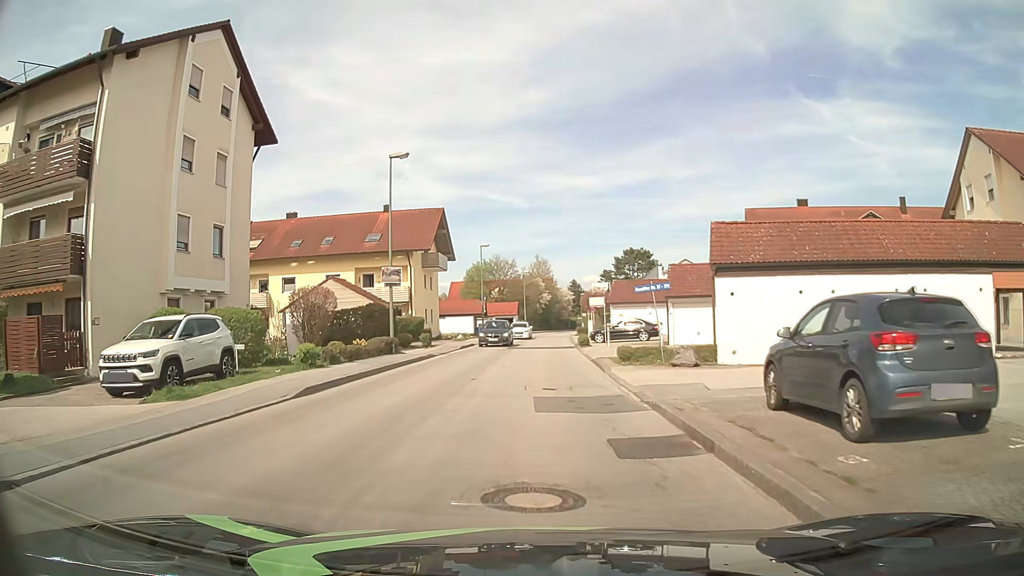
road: unclassified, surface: asphalt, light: Day
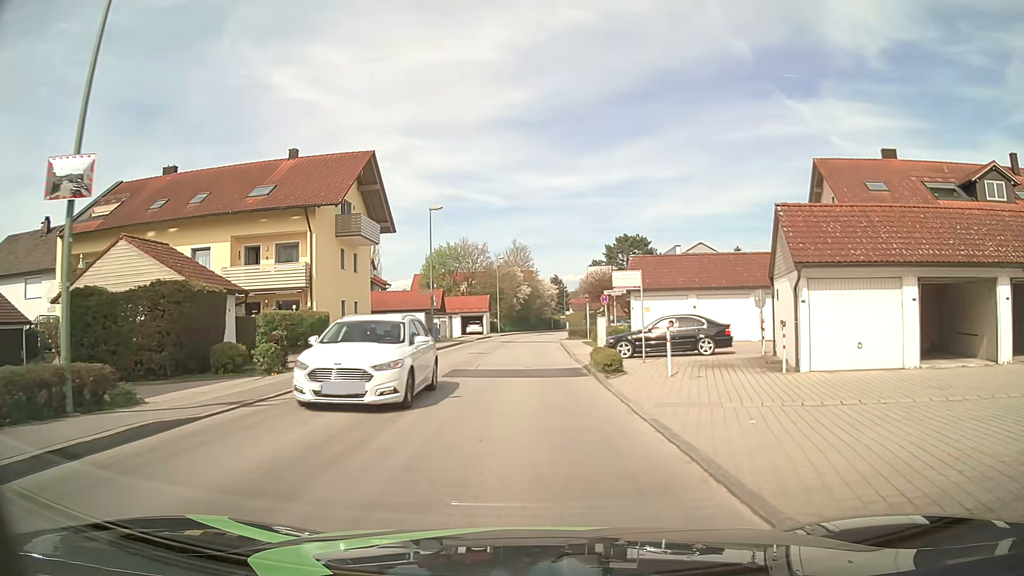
(+0.3, +19.2) m; +2°
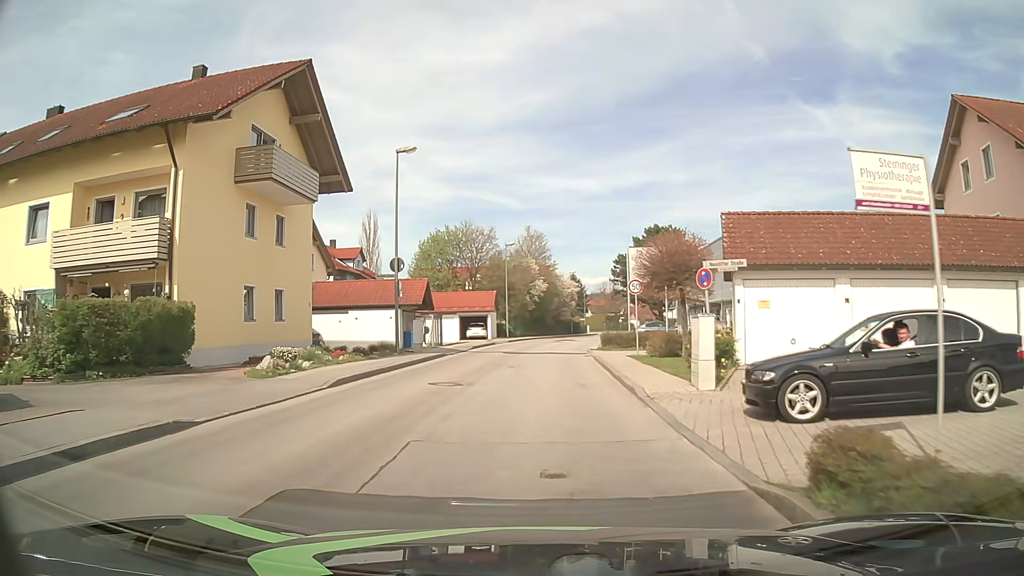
(-0.3, +14.3) m; -2°
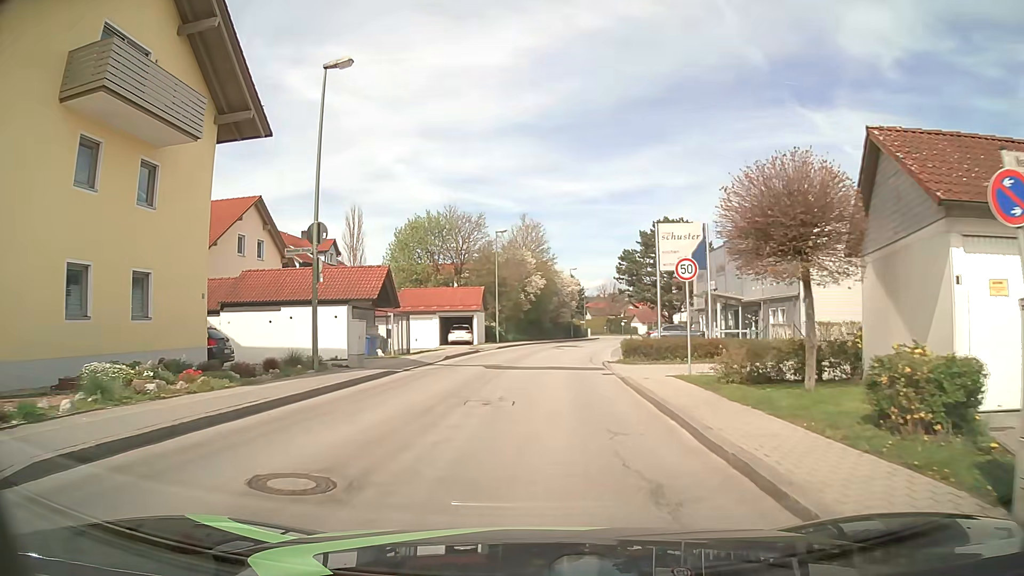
(0.0, +9.6) m; 0°
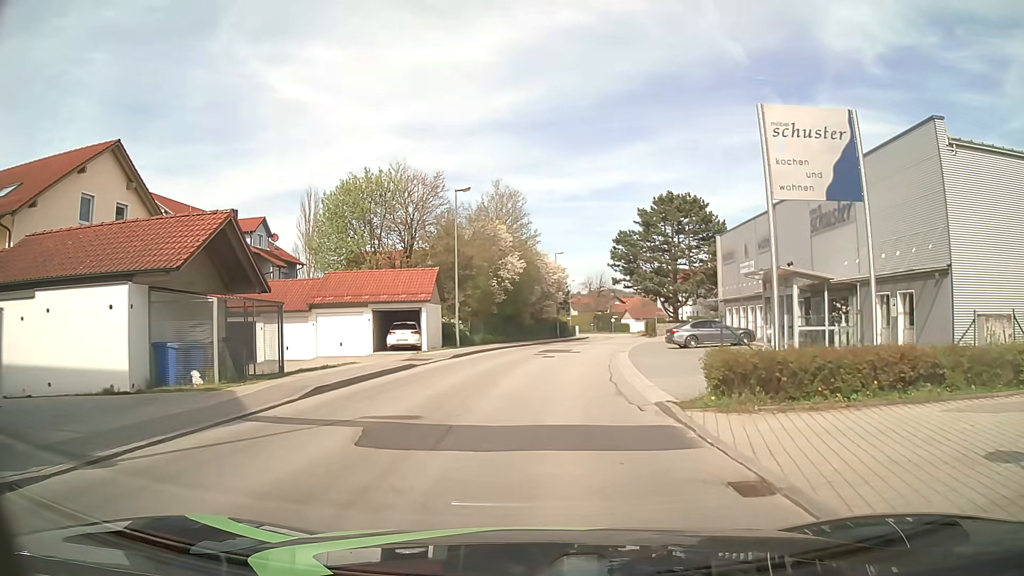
(+0.3, +14.4) m; +1°
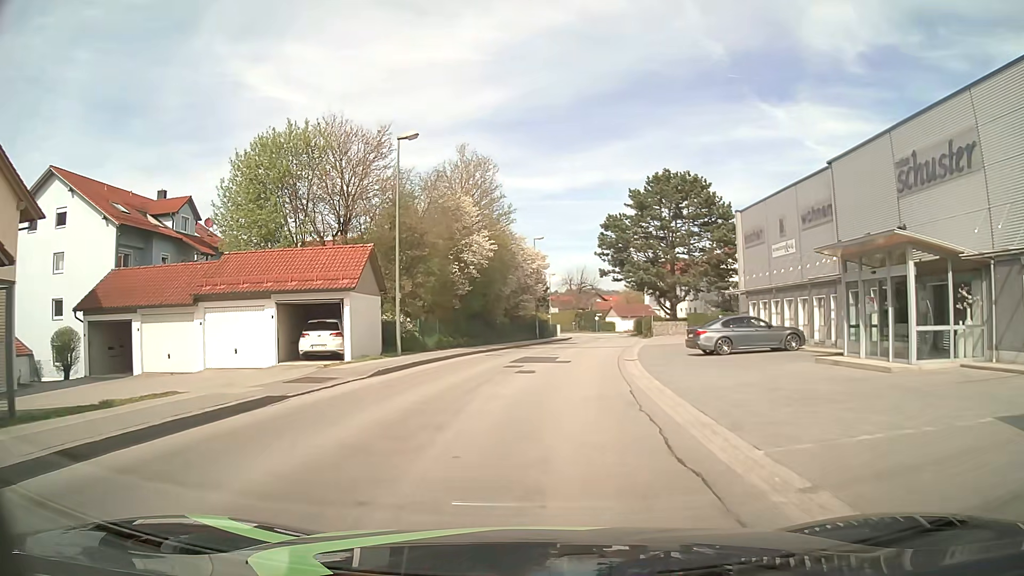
(+0.3, +9.9) m; +2°
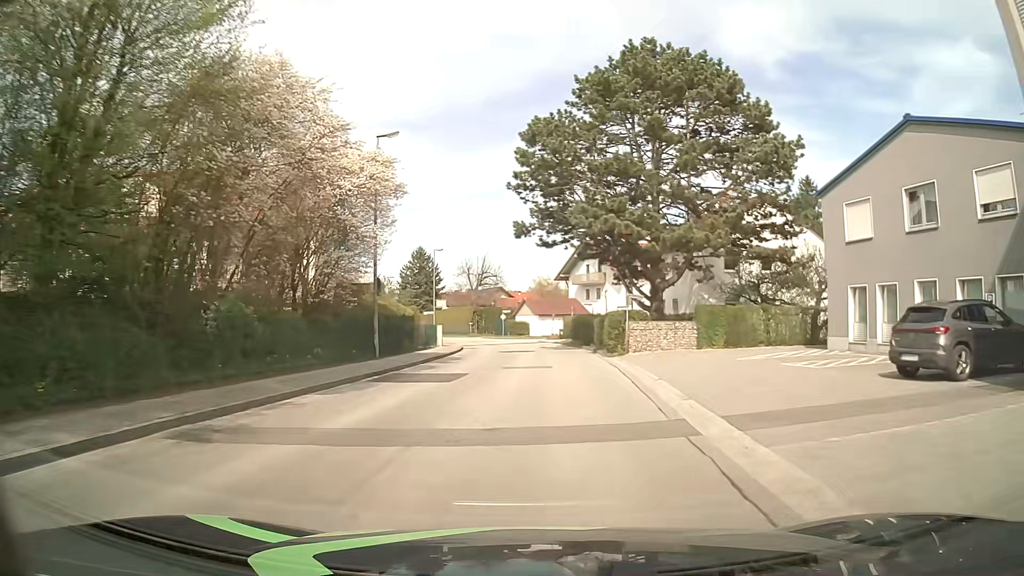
(+2.1, +30.3) m; +8°
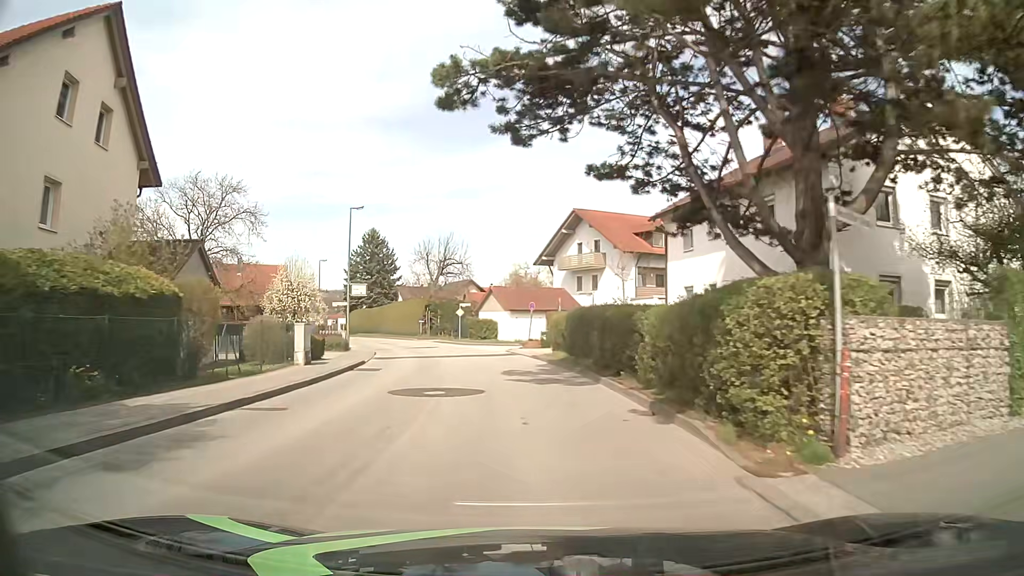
(+0.5, +21.2) m; +2°
(0, +10) (-1, +20) (-2, +30) (-4, +40) (-7, +49) (-11, +58) (-15, +68) (-19, +77) (-24, +86) (-28, +95) m
